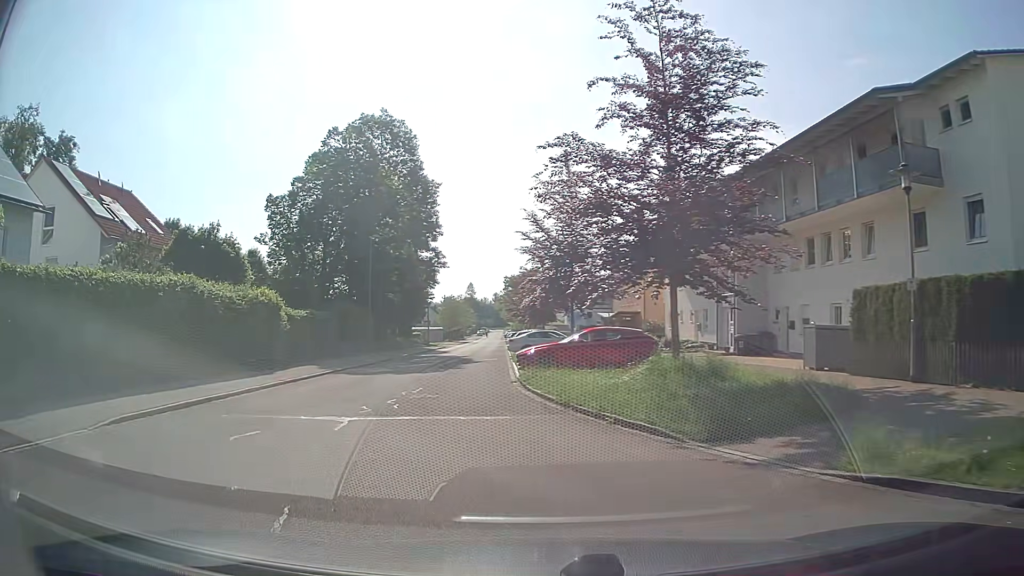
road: residential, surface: asphalt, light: Day
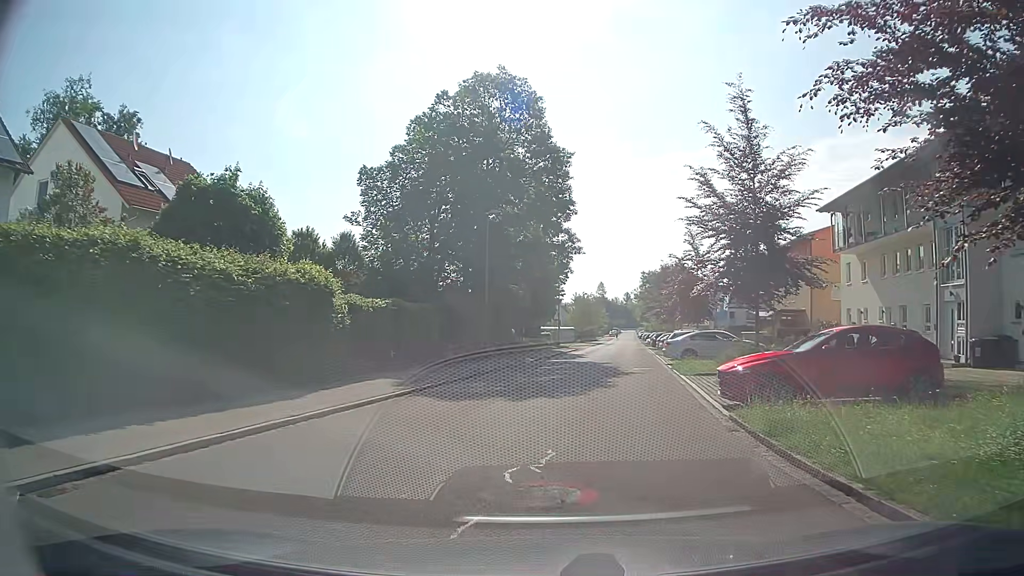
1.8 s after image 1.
(-1.3, +9.0) m; -12°
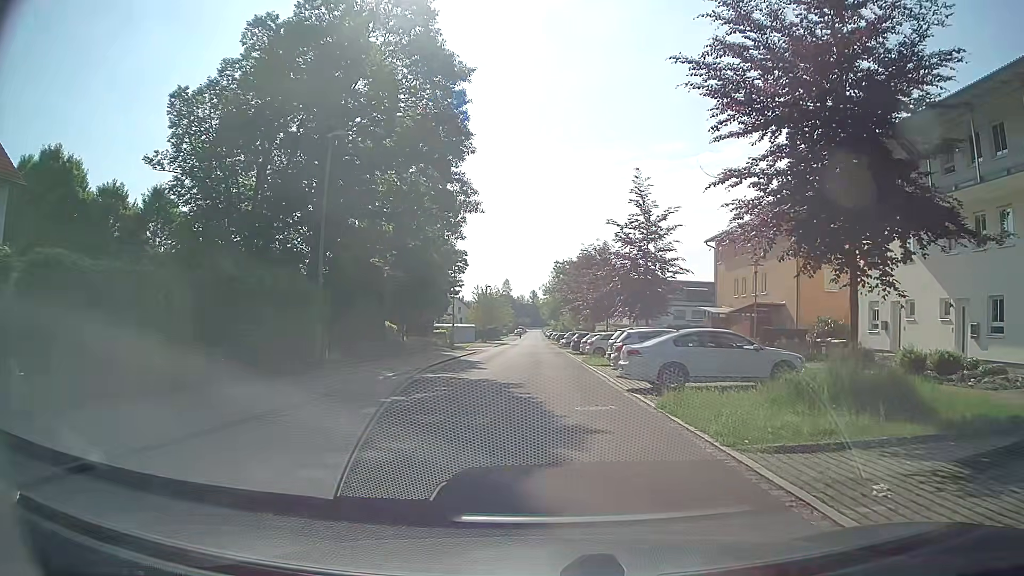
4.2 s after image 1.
(+1.0, +14.0) m; +8°
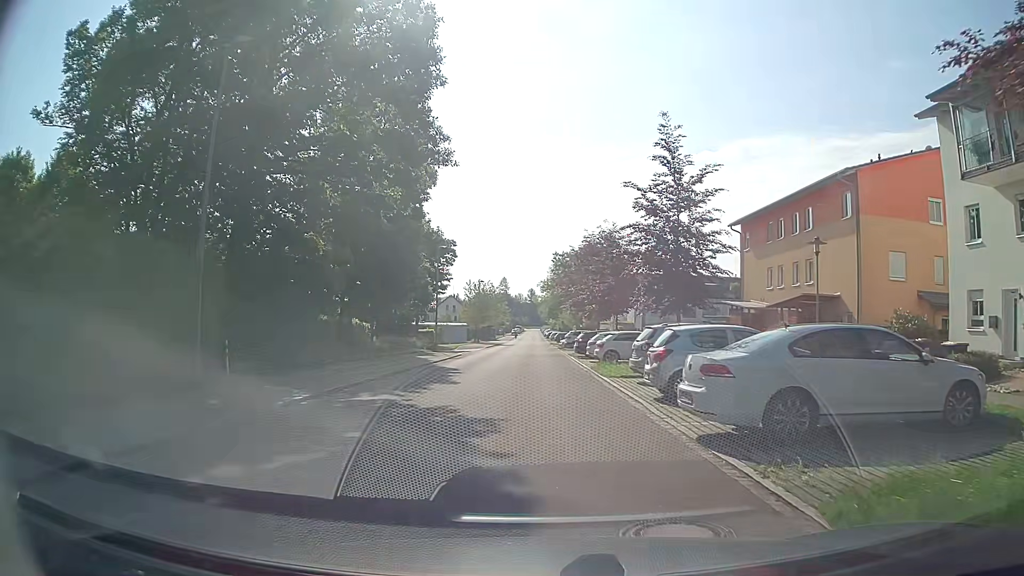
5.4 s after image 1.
(+0.1, +7.9) m; +1°
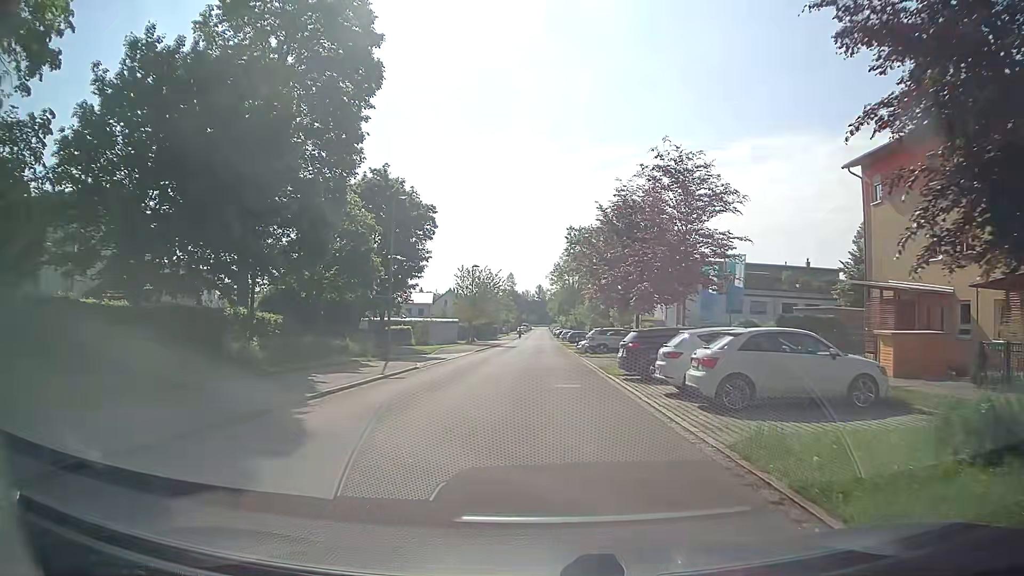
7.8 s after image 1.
(-0.2, +17.6) m; -1°
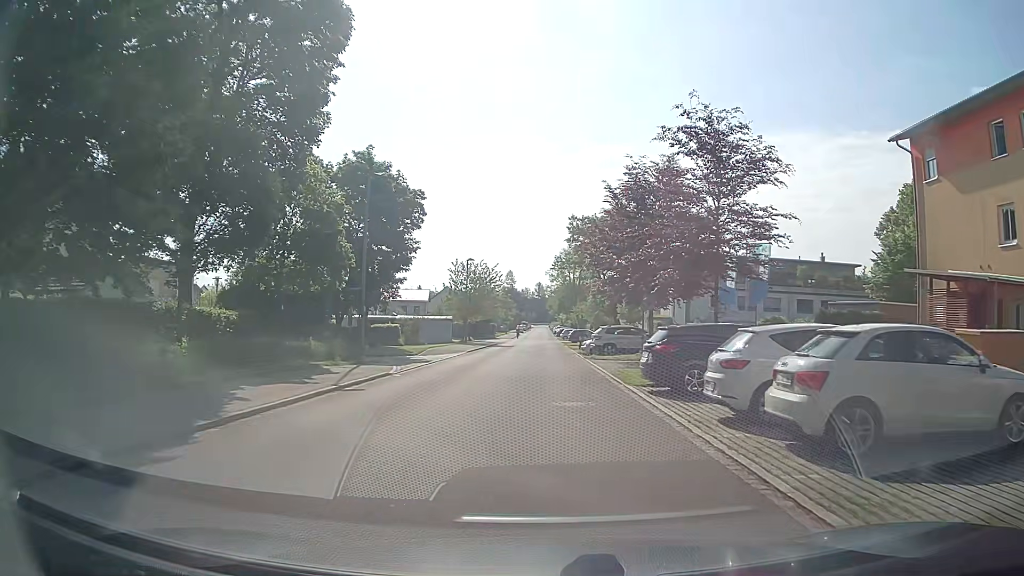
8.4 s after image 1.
(0.0, +4.6) m; 0°
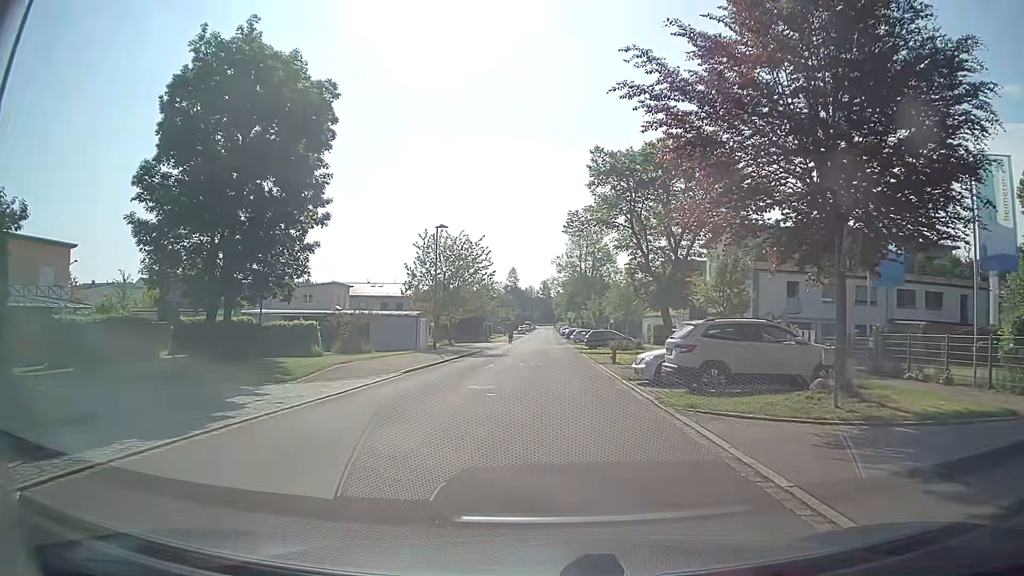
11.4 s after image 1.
(+0.1, +20.1) m; 0°
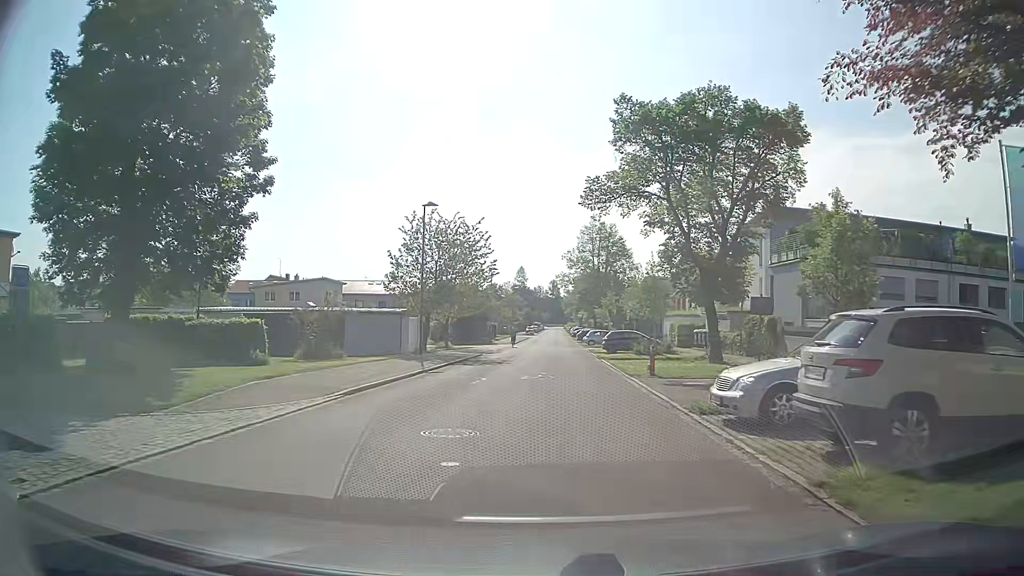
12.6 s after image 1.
(-0.1, +7.7) m; -1°
(0, +10) (0, +20) (+1, +30) (+1, +40) (+1, +50) (+1, +60) (+2, +70) (+2, +80) (+2, +90) (+2, +100) m
